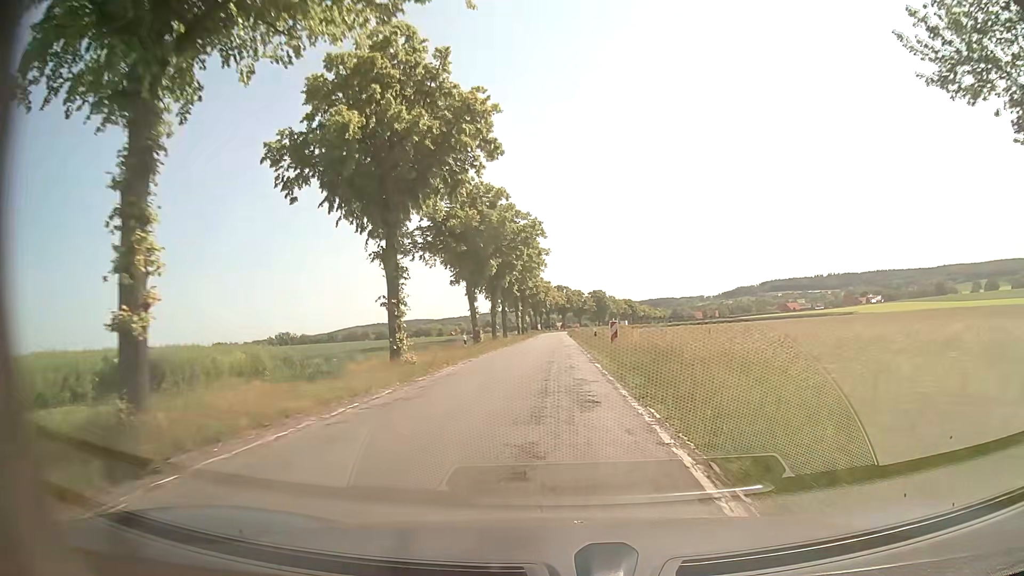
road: secondary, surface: asphalt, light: Day
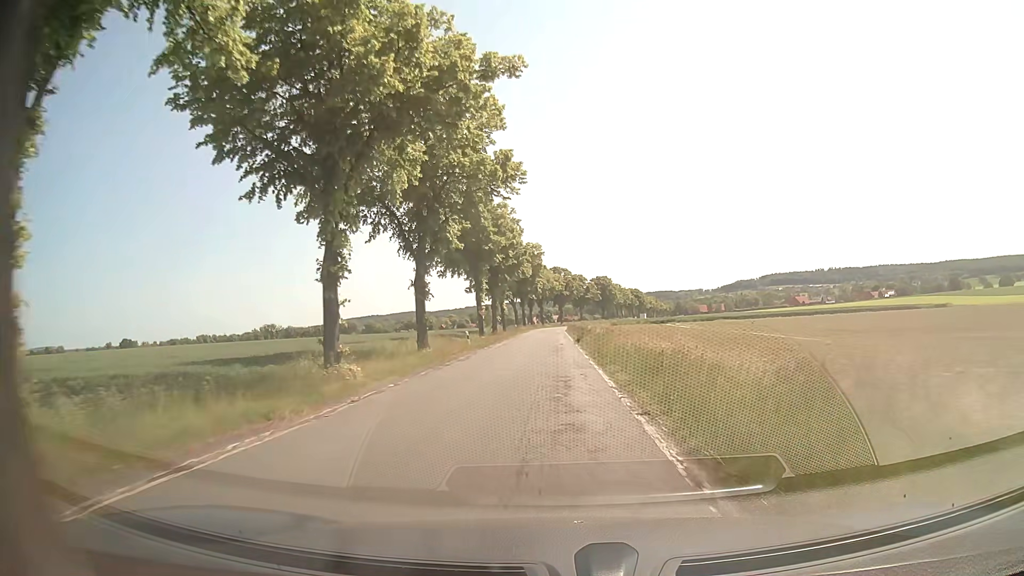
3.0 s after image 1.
(-0.1, +41.7) m; 0°
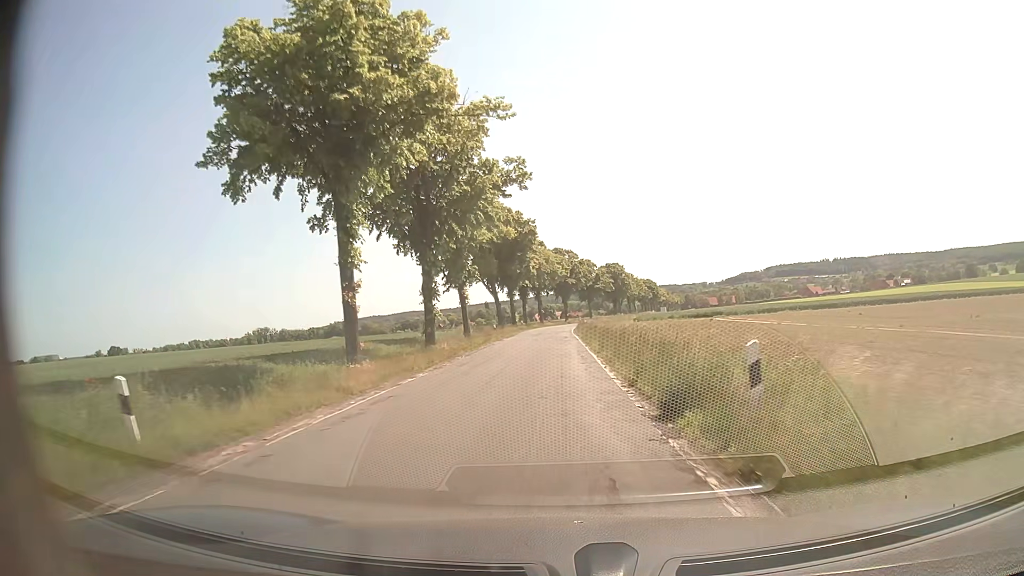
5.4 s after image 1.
(-0.2, +33.3) m; 0°
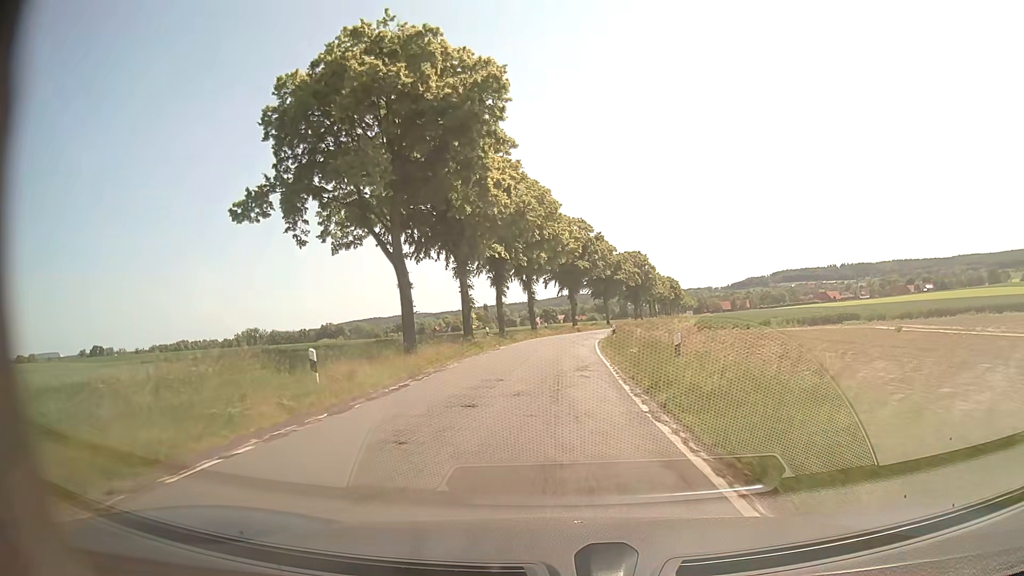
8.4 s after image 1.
(-0.3, +41.3) m; -1°
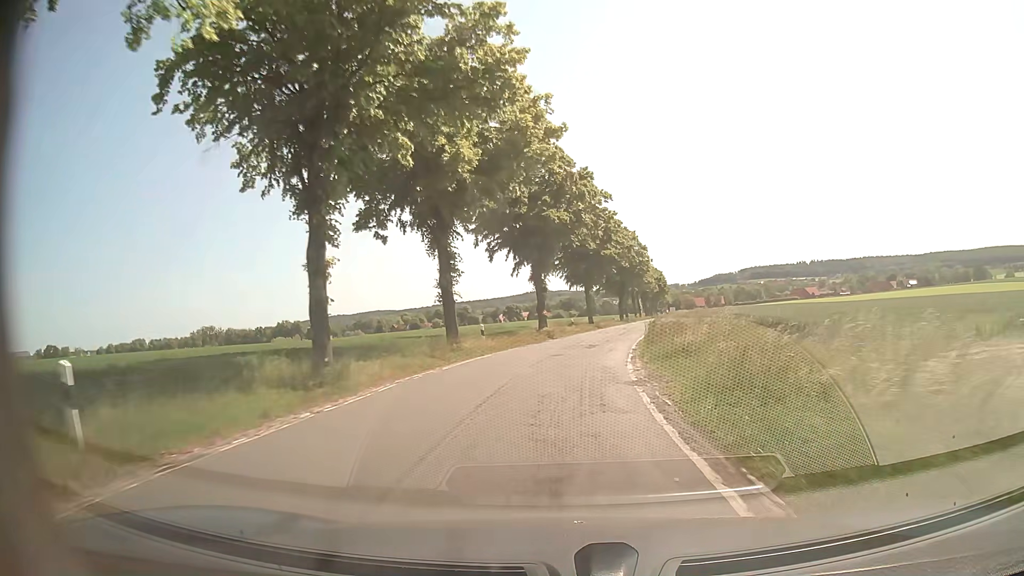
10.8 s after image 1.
(+0.5, +32.9) m; +3°
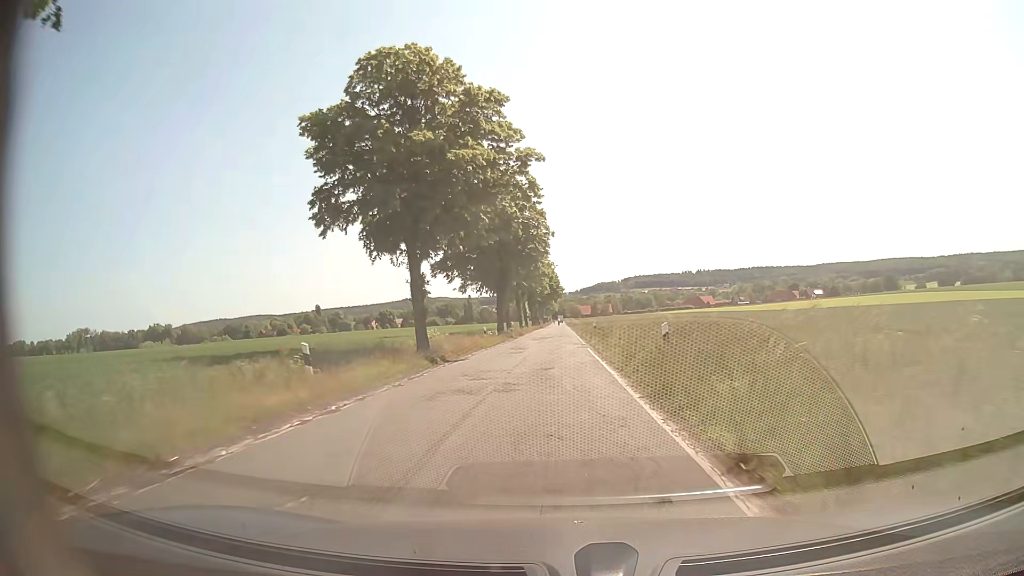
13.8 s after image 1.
(+3.4, +40.9) m; +10°
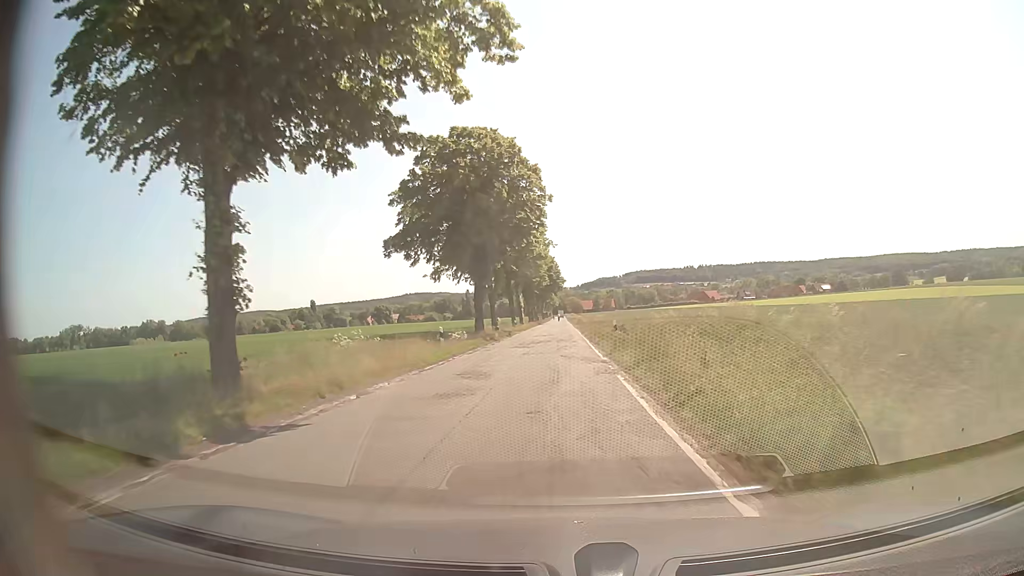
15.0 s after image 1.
(0.0, +16.4) m; 0°
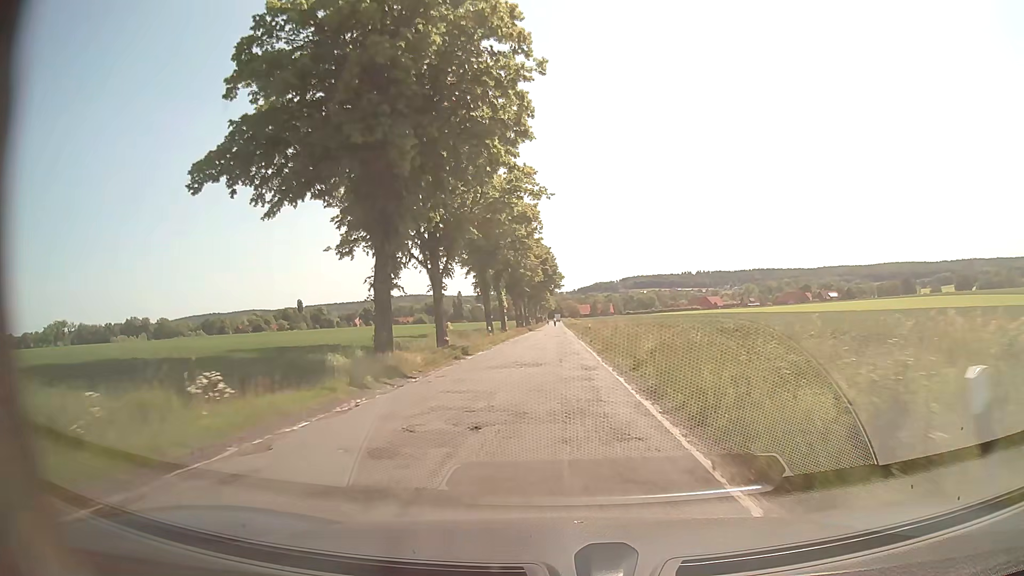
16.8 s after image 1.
(-0.1, +24.8) m; 0°
(0, +10) (0, +20) (0, +30) (0, +40) (0, +50) (0, +60) (0, +70) (0, +80) (0, +90) (0, +100) m
